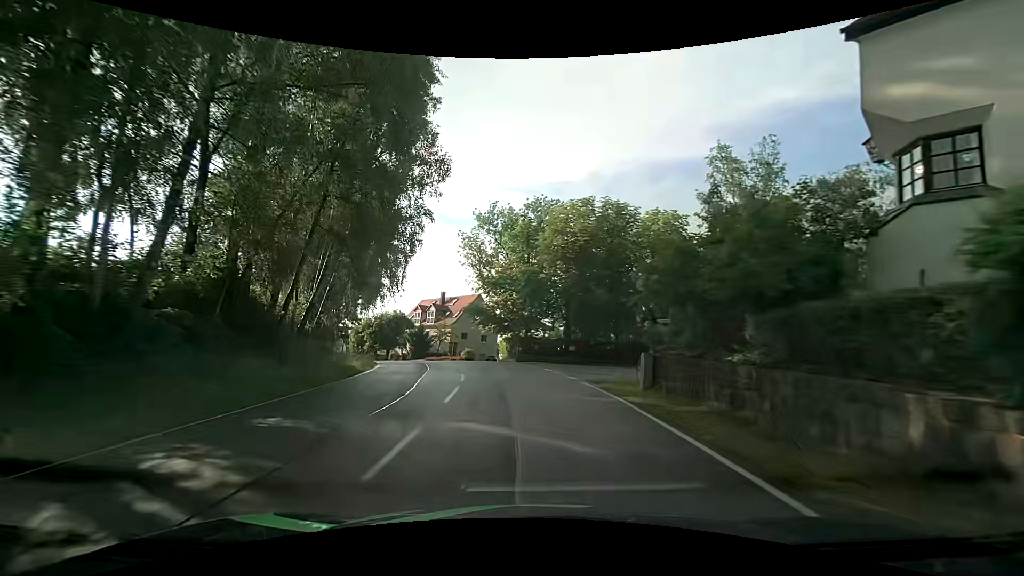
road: tertiary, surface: asphalt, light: Day
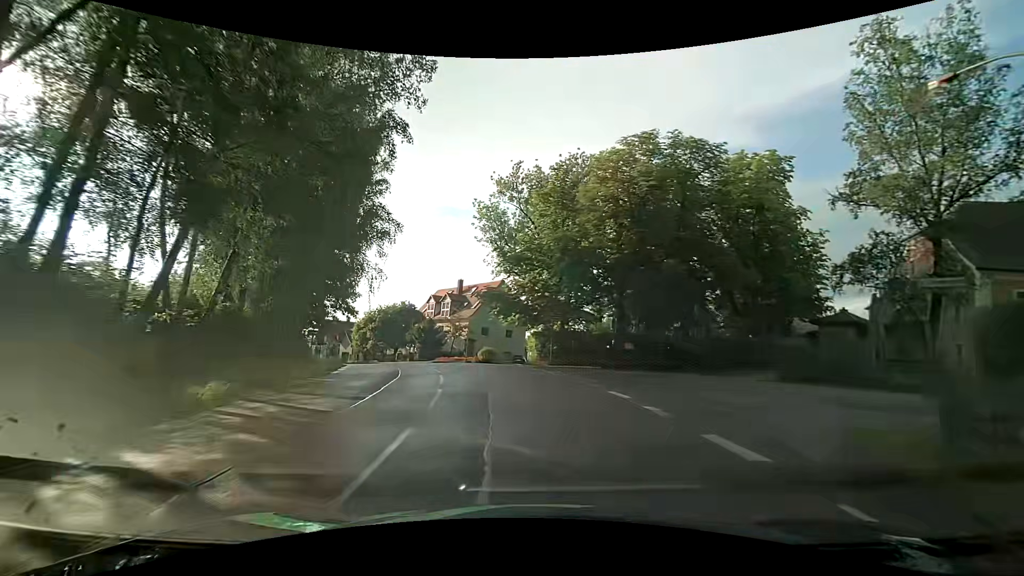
(-0.3, +13.6) m; -3°
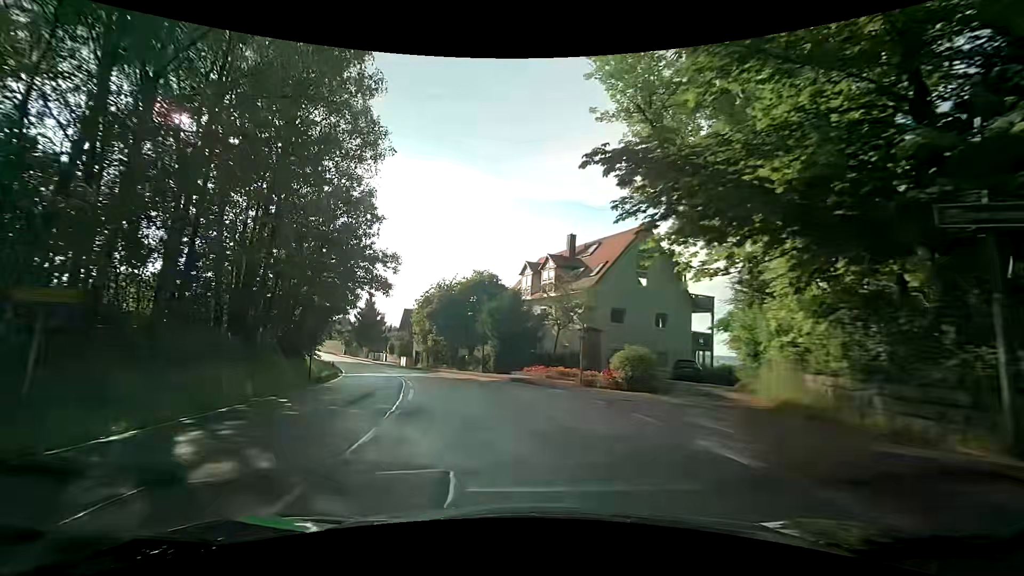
(-2.3, +26.8) m; -13°
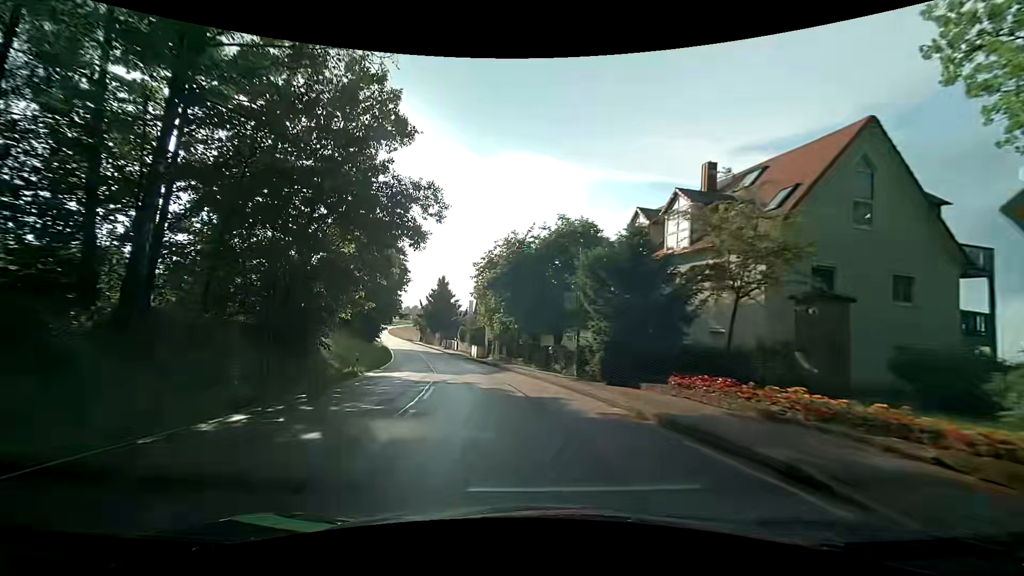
(-1.4, +13.7) m; -10°
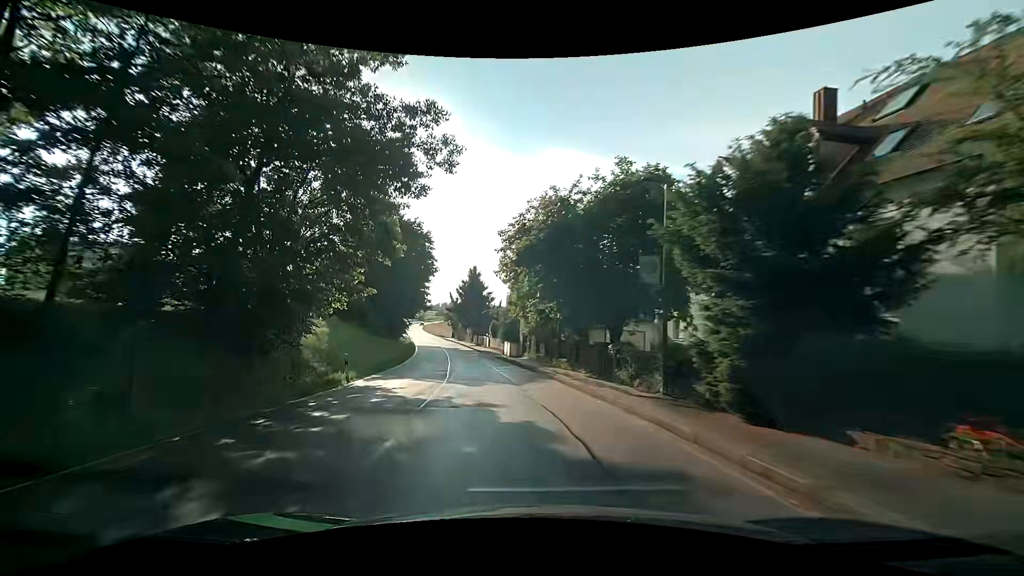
(-0.2, +7.2) m; -4°
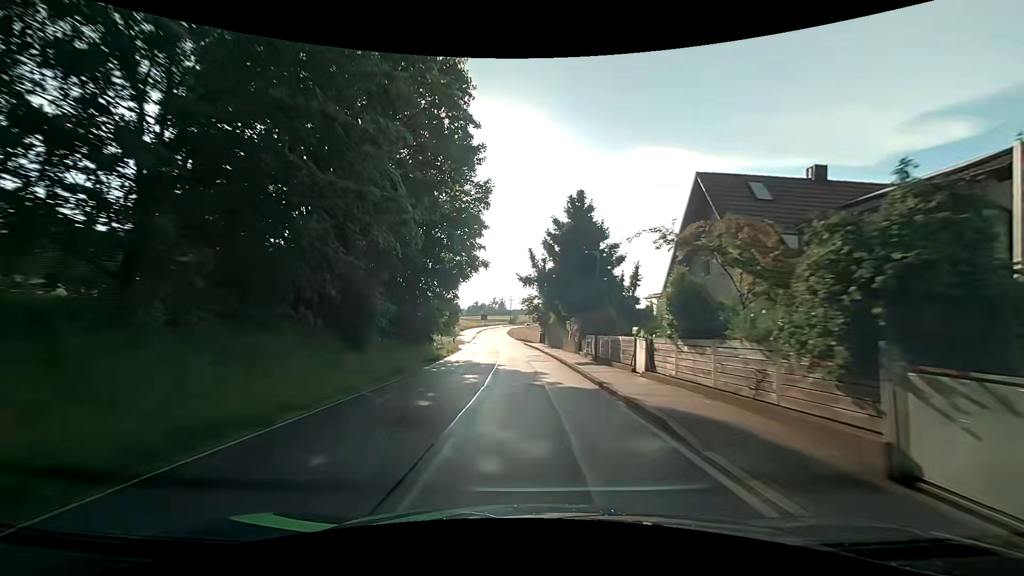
(-5.3, +39.1) m; -12°
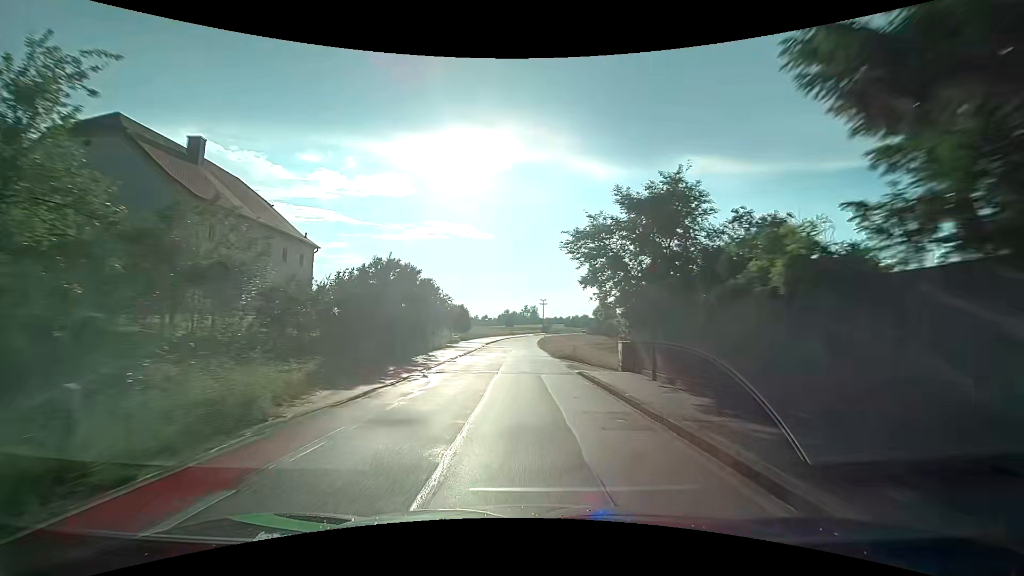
(-0.9, +35.0) m; -4°
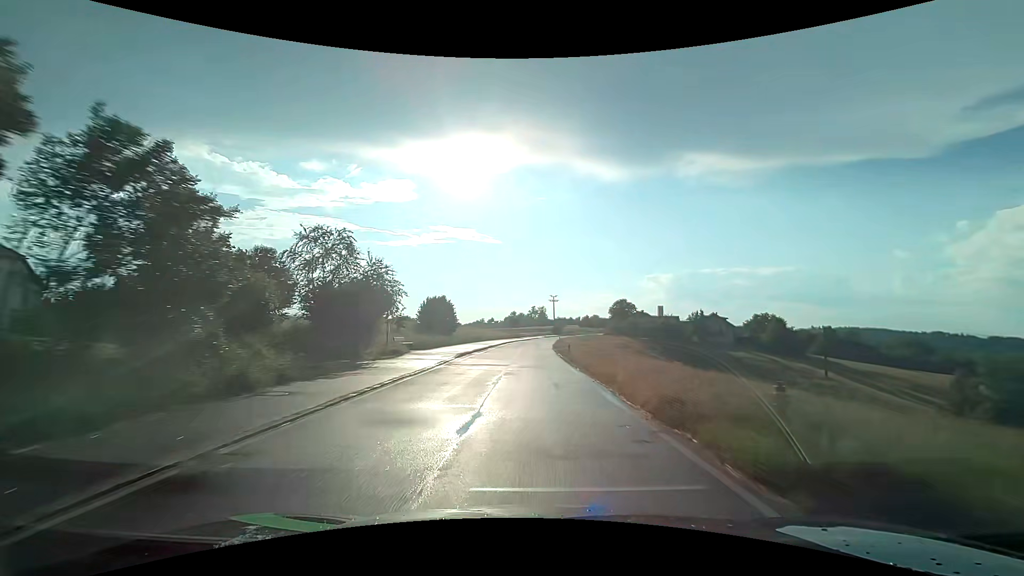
(-0.2, +26.9) m; -1°
(0, +10) (0, +20) (0, +30) (0, +40) (0, +50) (+1, +60) (+1, +70) (+2, +80) (+3, +90) (+4, +100) m
